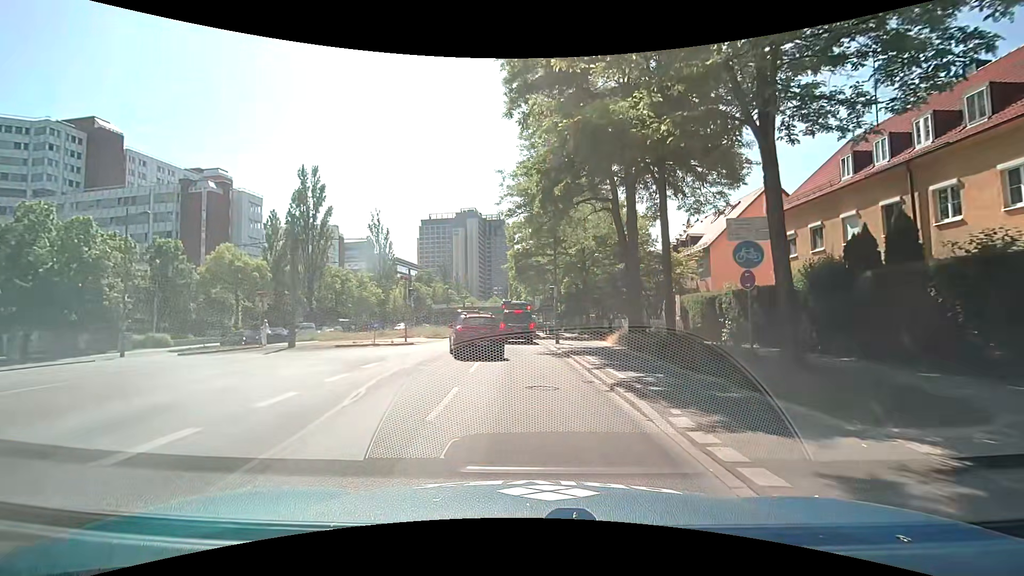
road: secondary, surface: asphalt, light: Day
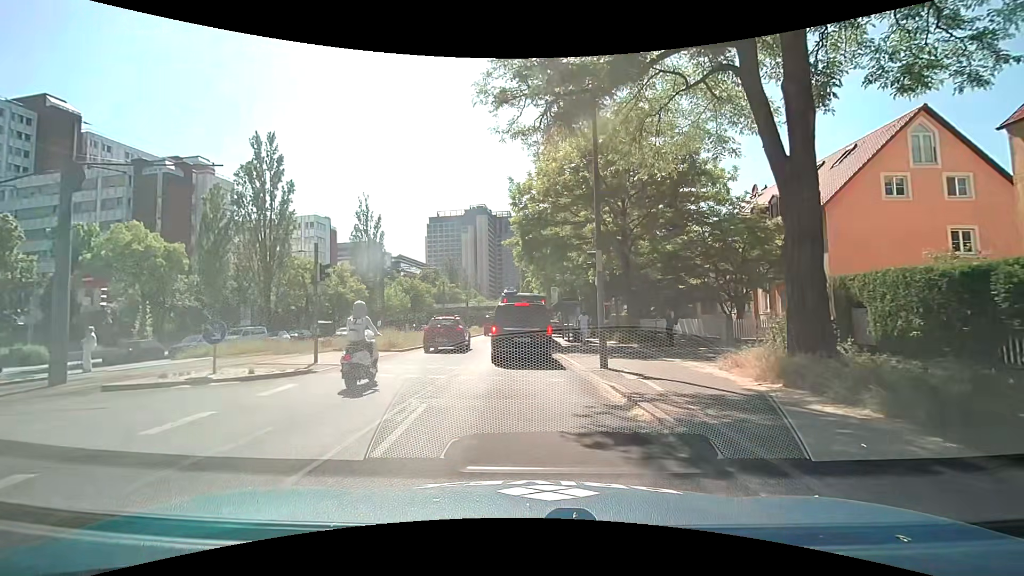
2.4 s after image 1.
(+0.2, +13.6) m; -2°
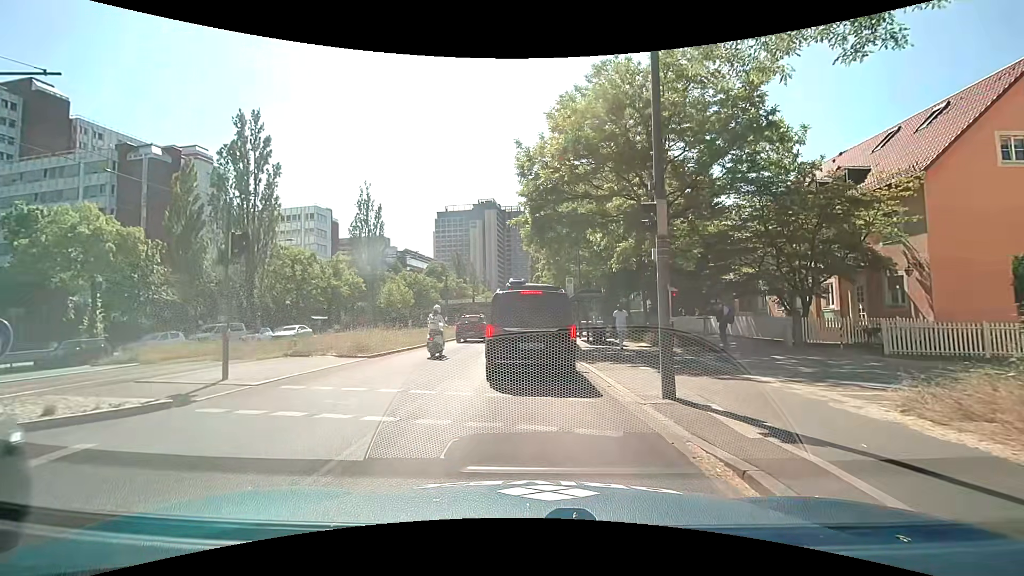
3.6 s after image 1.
(+0.1, +5.2) m; -1°
